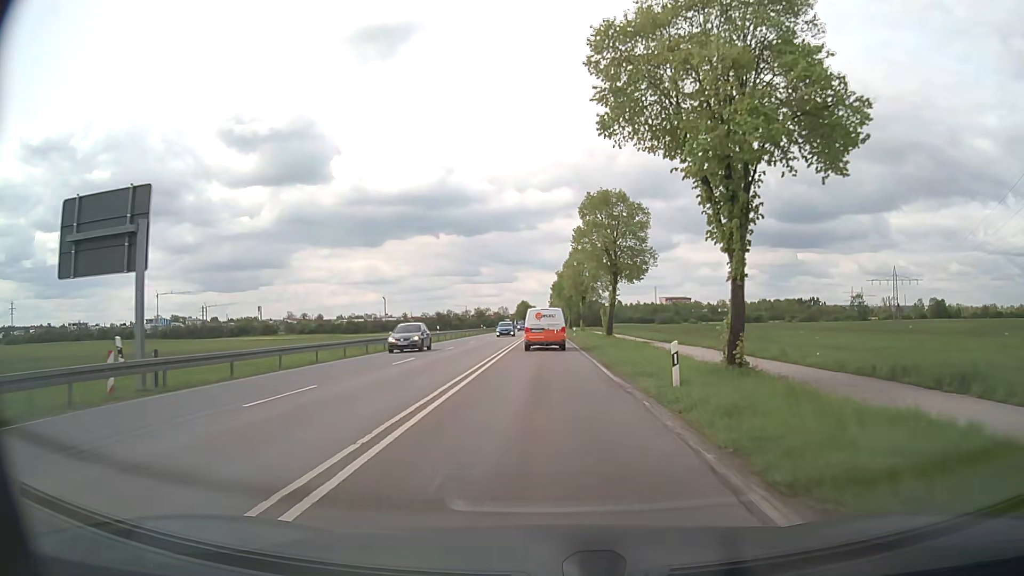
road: secondary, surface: asphalt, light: Day
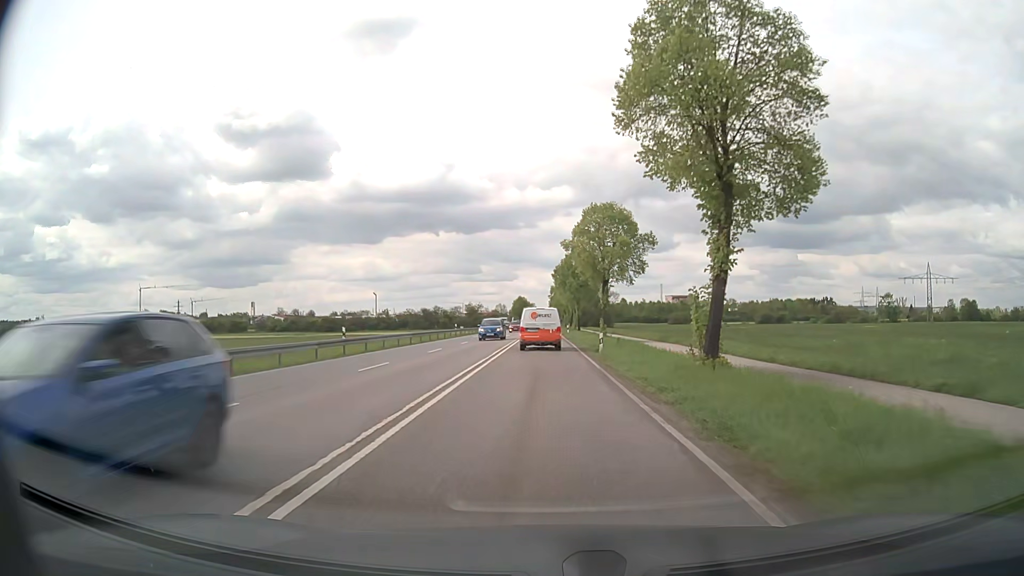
(0.0, +28.2) m; 0°
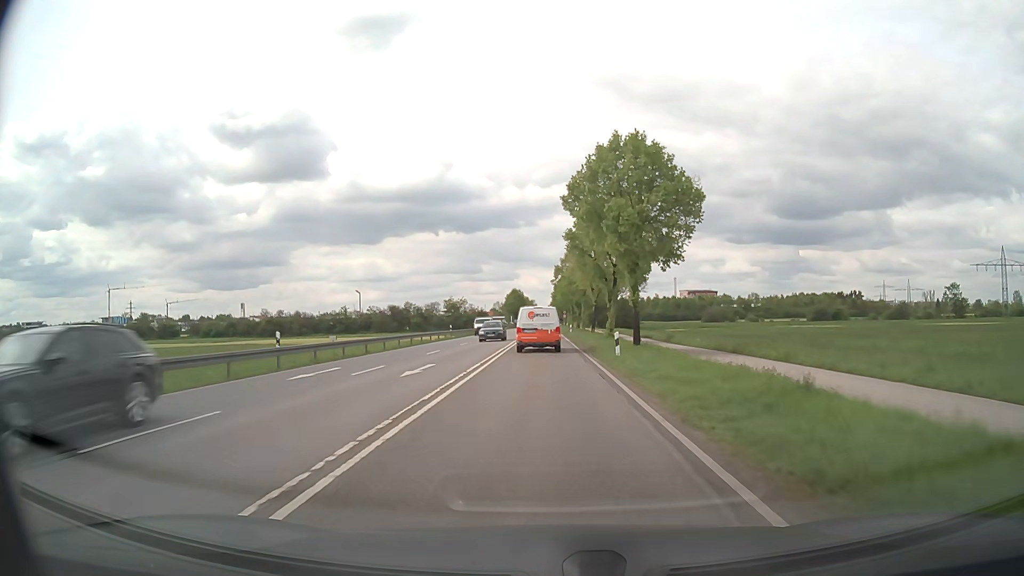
(-0.1, +48.6) m; 0°
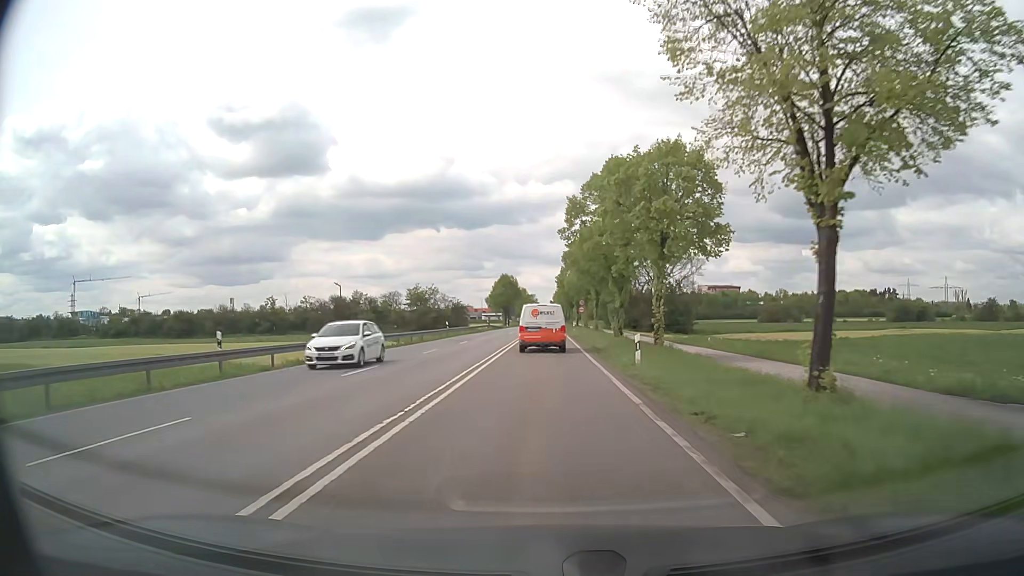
(-0.3, +49.0) m; 0°
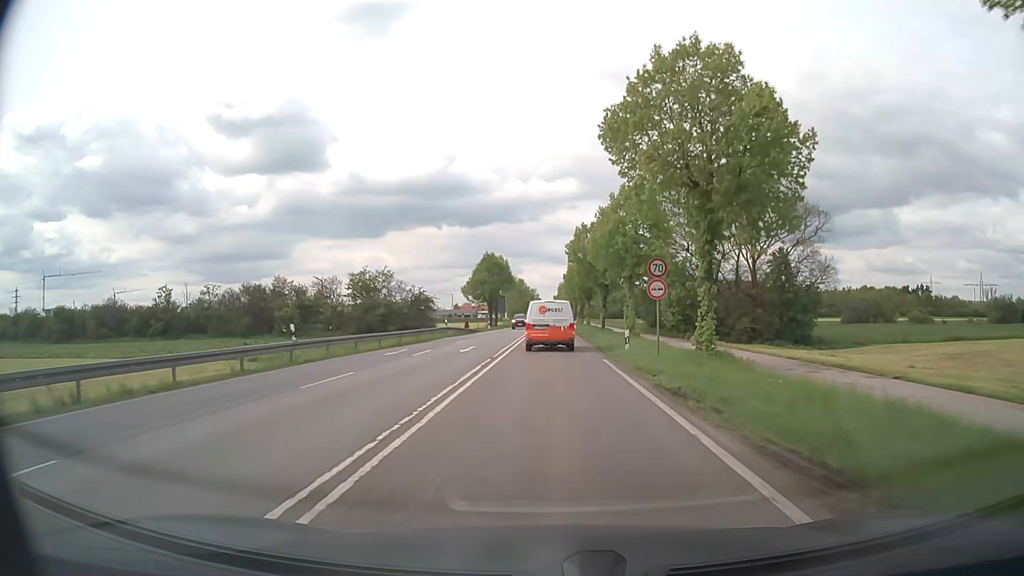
(-0.3, +39.4) m; -1°
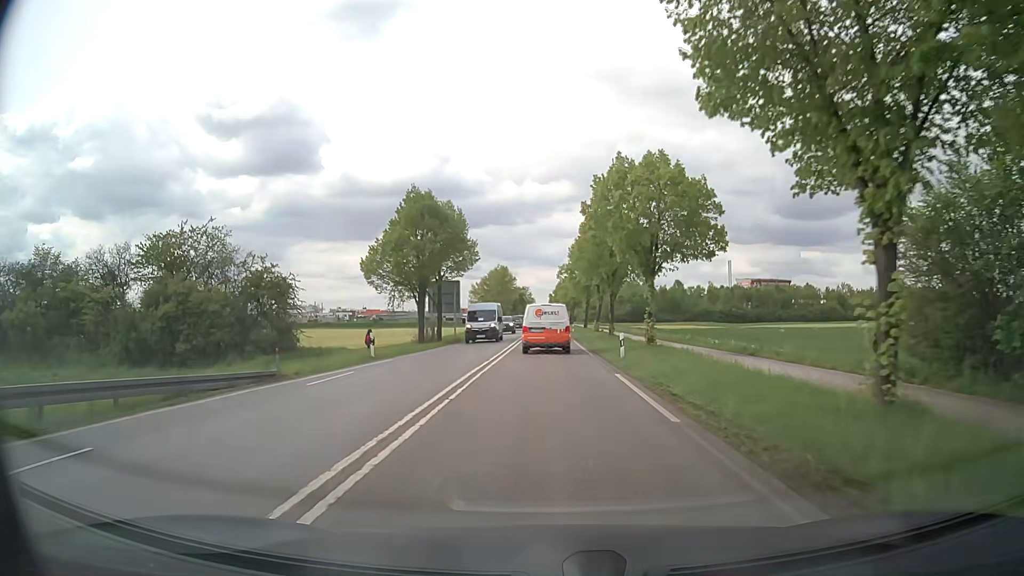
(+0.6, +46.9) m; +1°
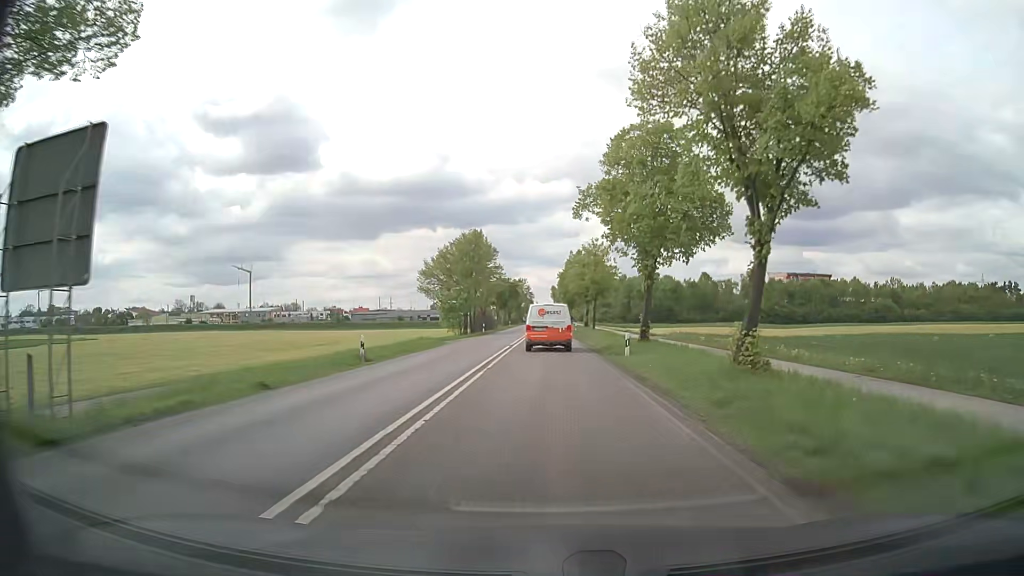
(+0.1, +44.4) m; 0°
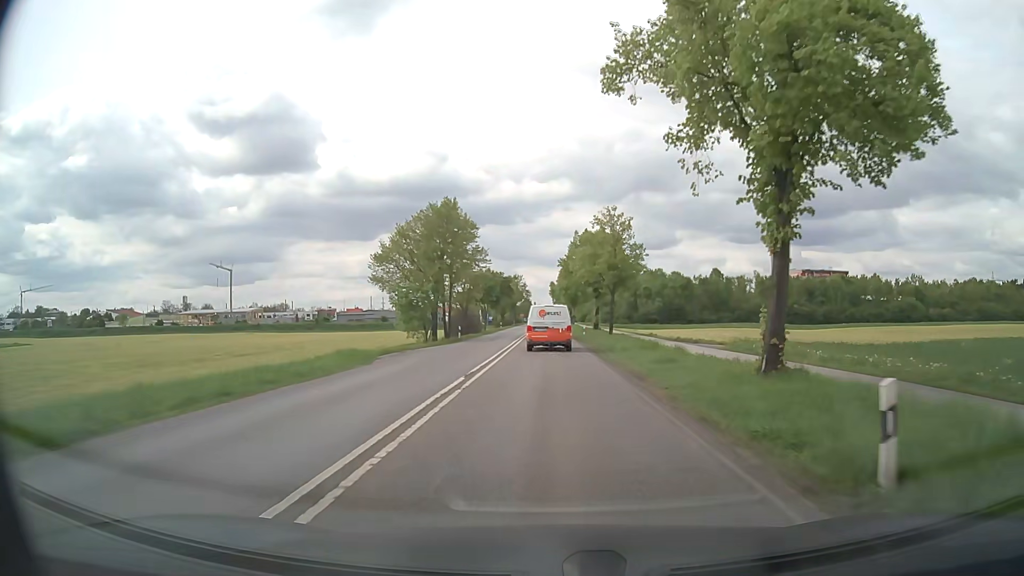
(0.0, +17.5) m; 0°
